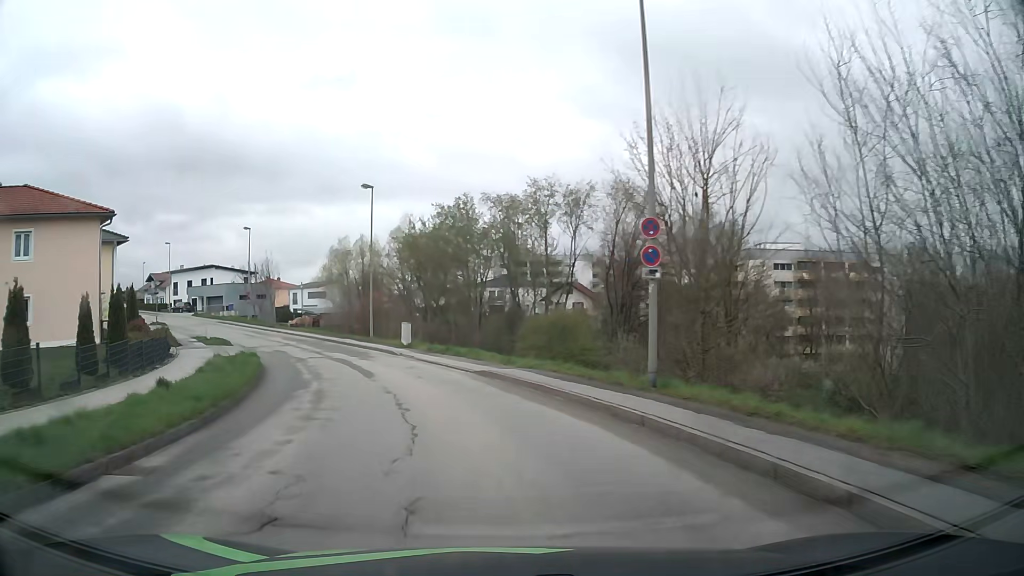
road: residential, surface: asphalt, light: Day
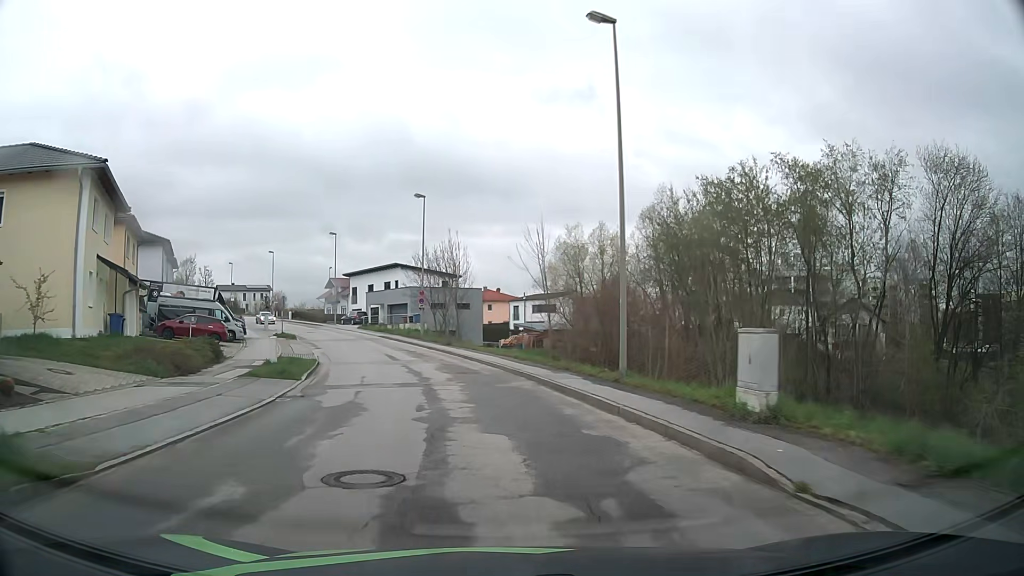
(-4.9, +25.1) m; -20°
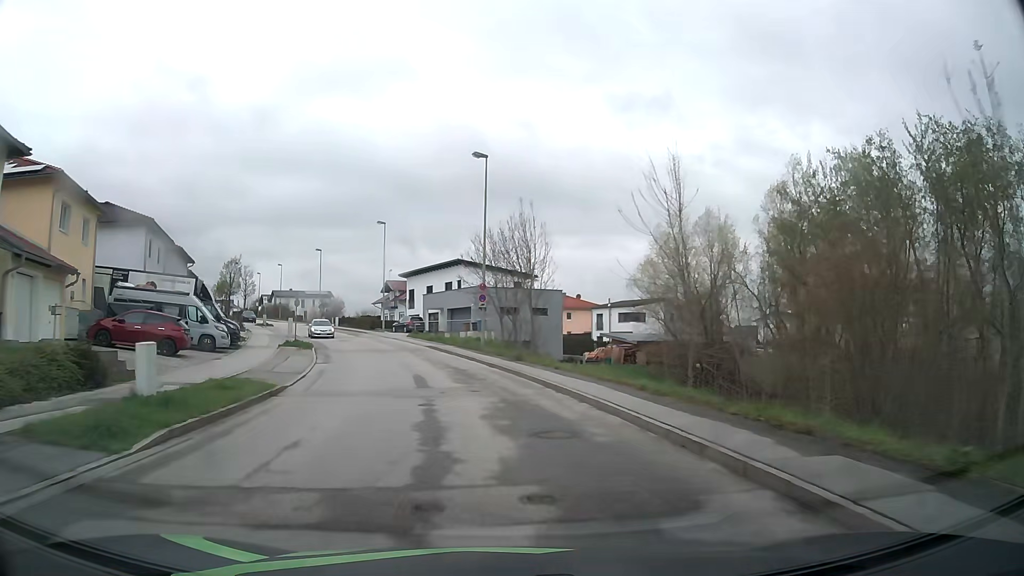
(-0.8, +13.1) m; -7°
